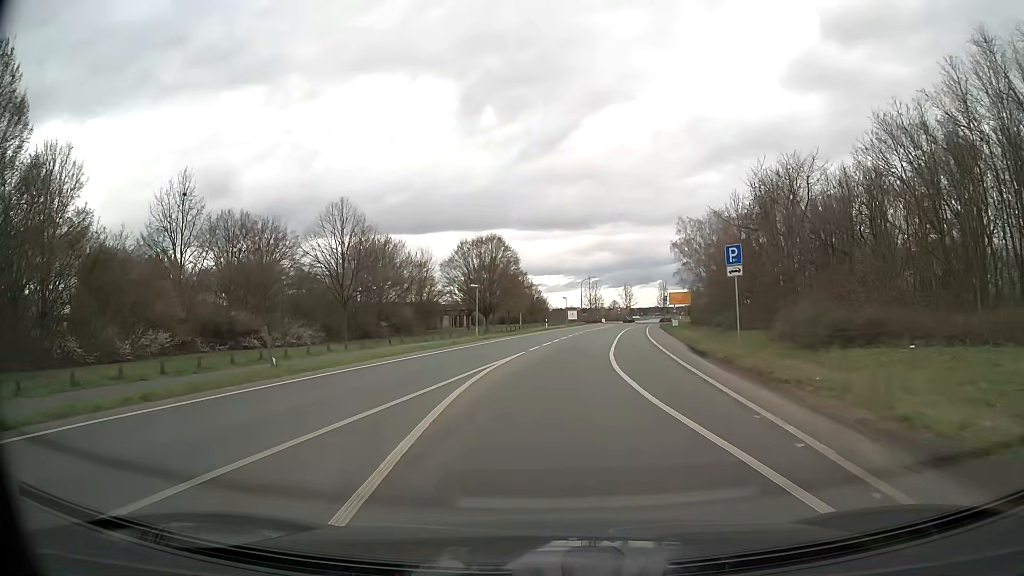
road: tertiary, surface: asphalt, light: Day
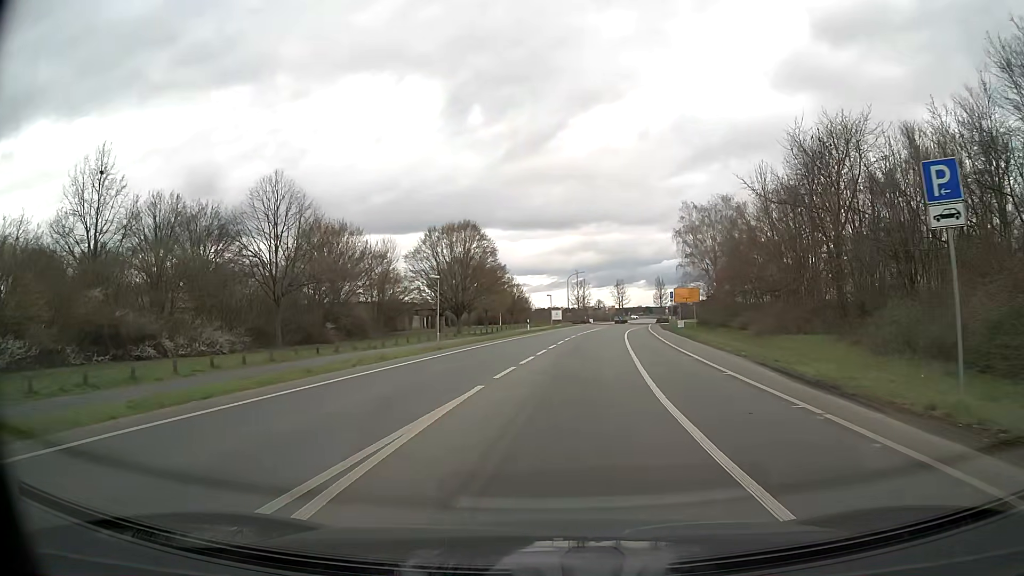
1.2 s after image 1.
(+0.1, +12.3) m; +2°
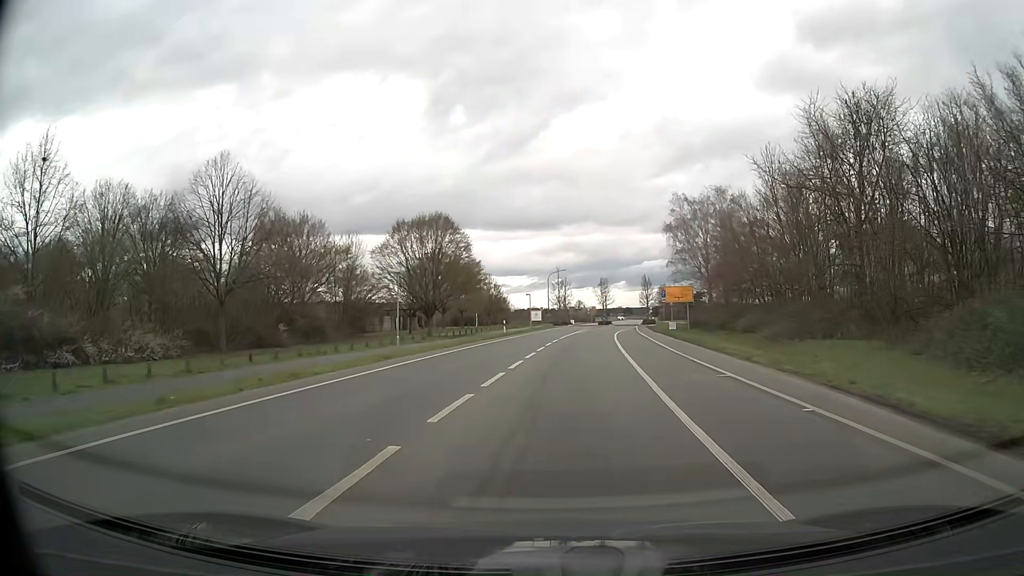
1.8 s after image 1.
(+0.1, +6.1) m; +2°
